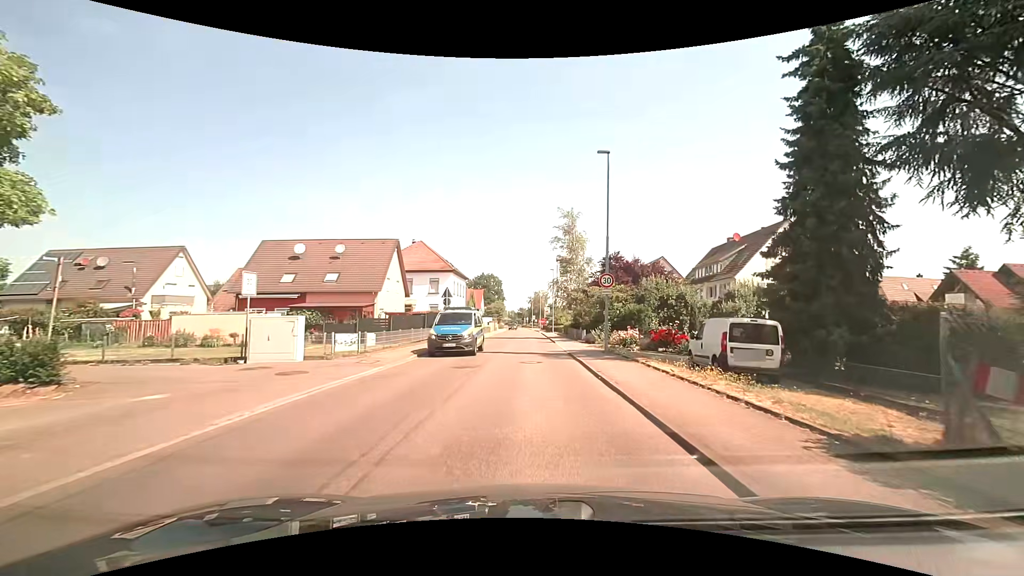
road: secondary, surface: paved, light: Day
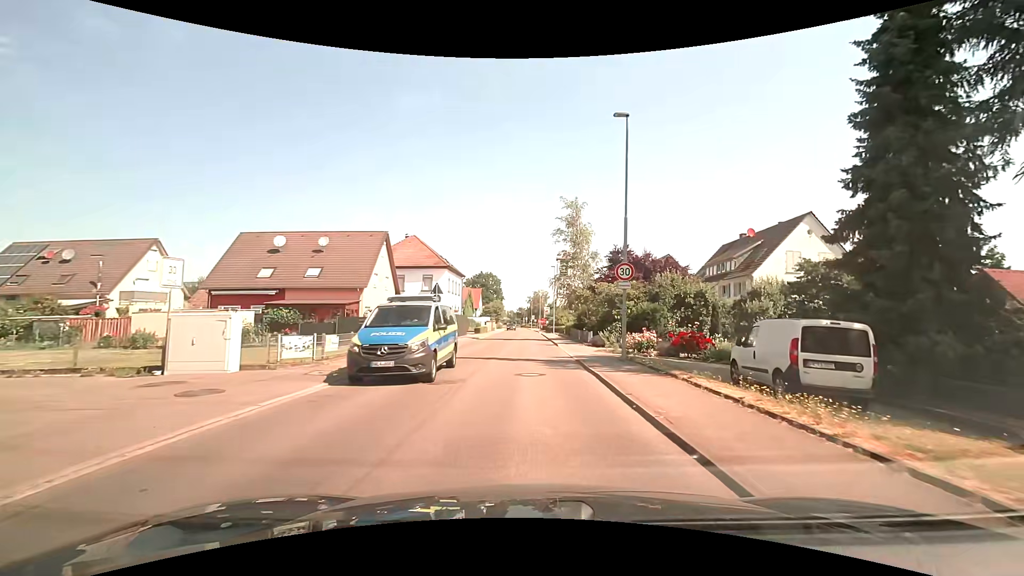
(+0.1, +3.8) m; +1°
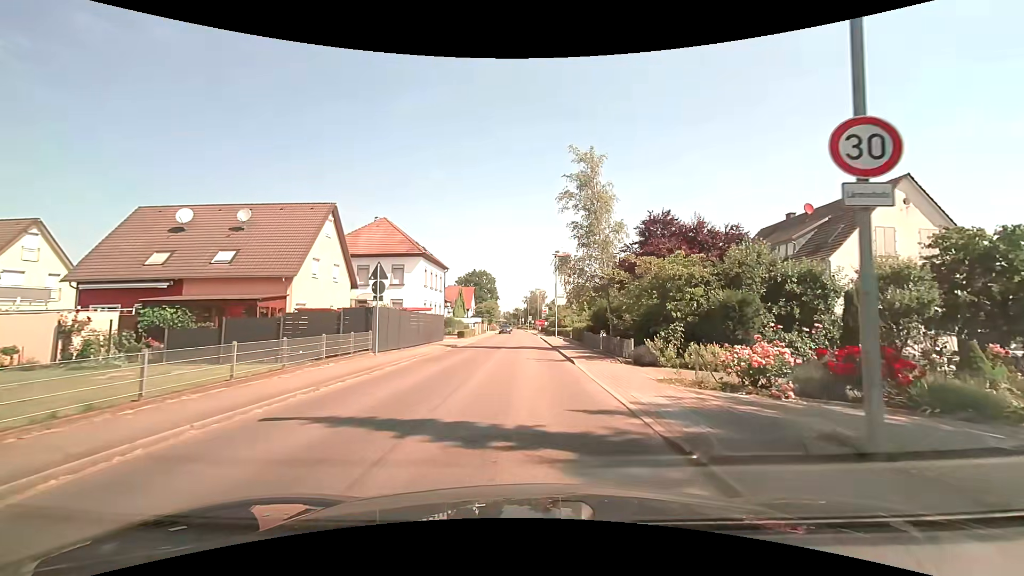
(0.0, +11.8) m; +1°
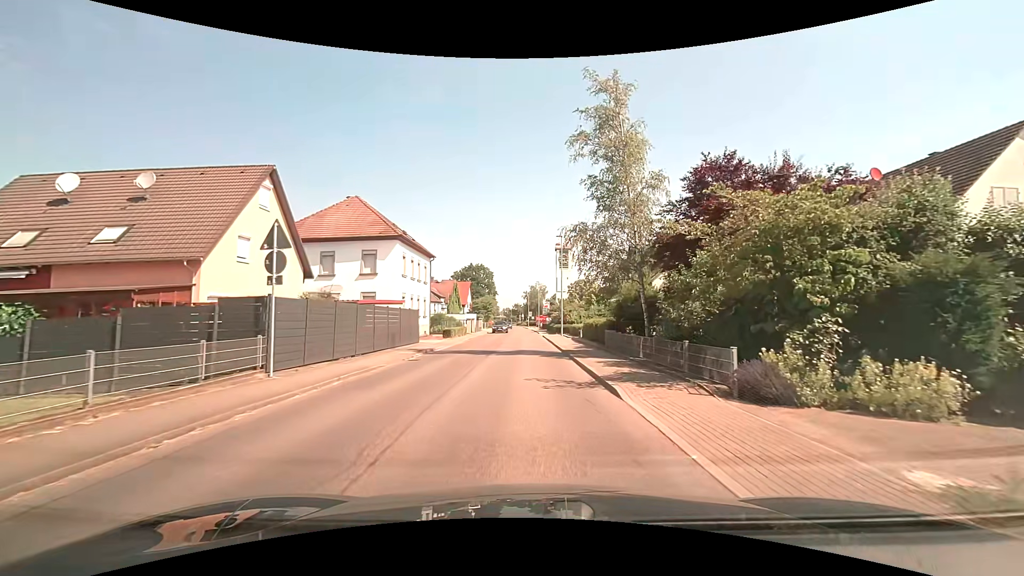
(0.0, +8.2) m; 0°
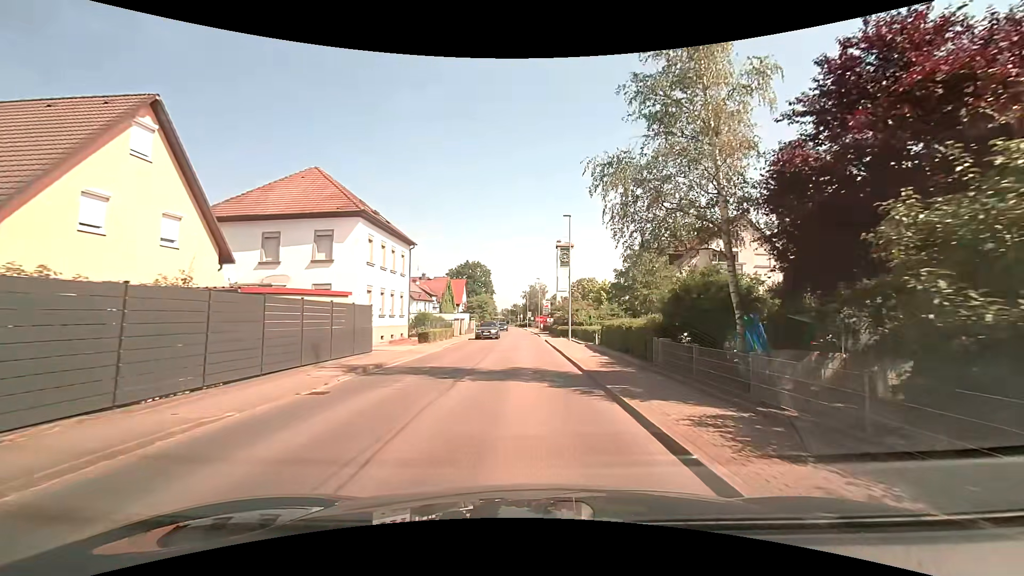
(-0.1, +8.5) m; 0°
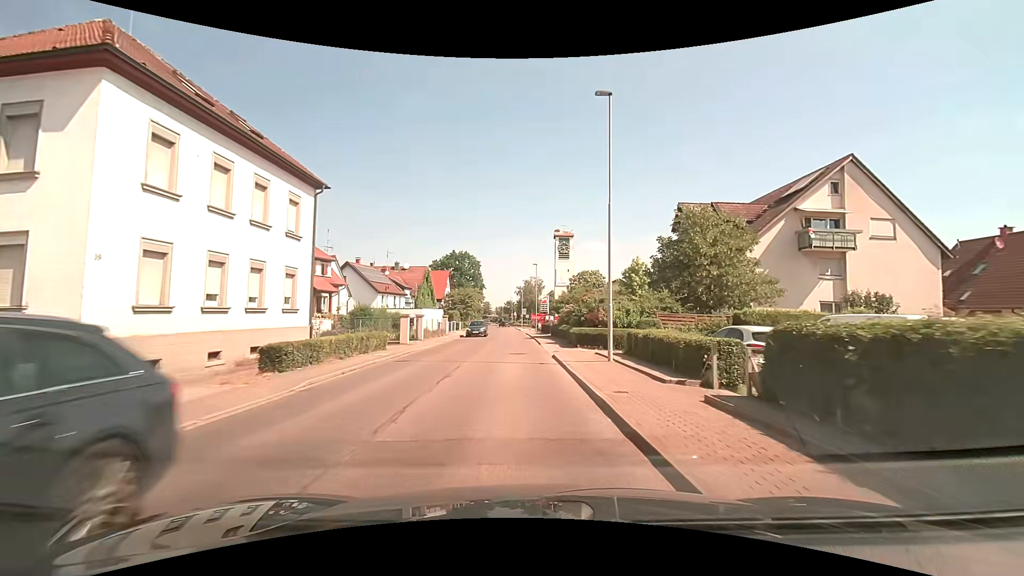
(+0.2, +17.6) m; +2°
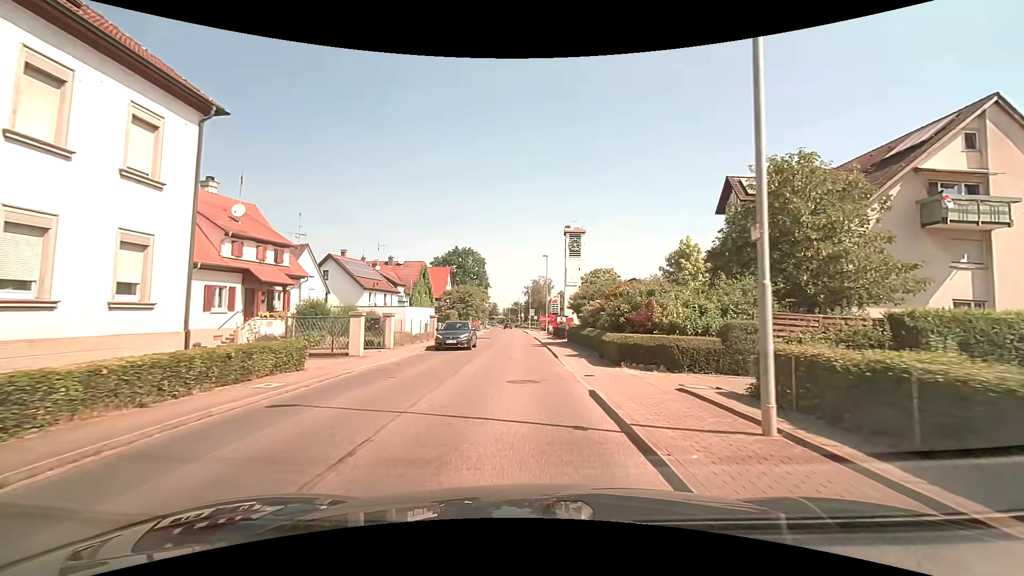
(-0.2, +9.2) m; -2°
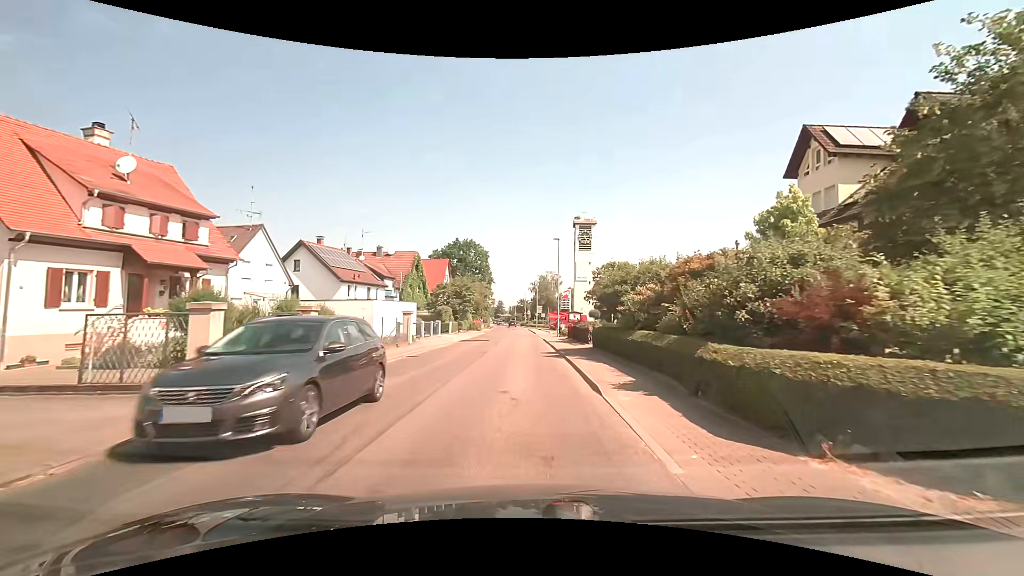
(-0.1, +9.4) m; -1°
(0, +10) (0, +20) (0, +30) (0, +40) (0, +50) (0, +60) (0, +70) (-1, +80) (-1, +90) (-1, +100) m
